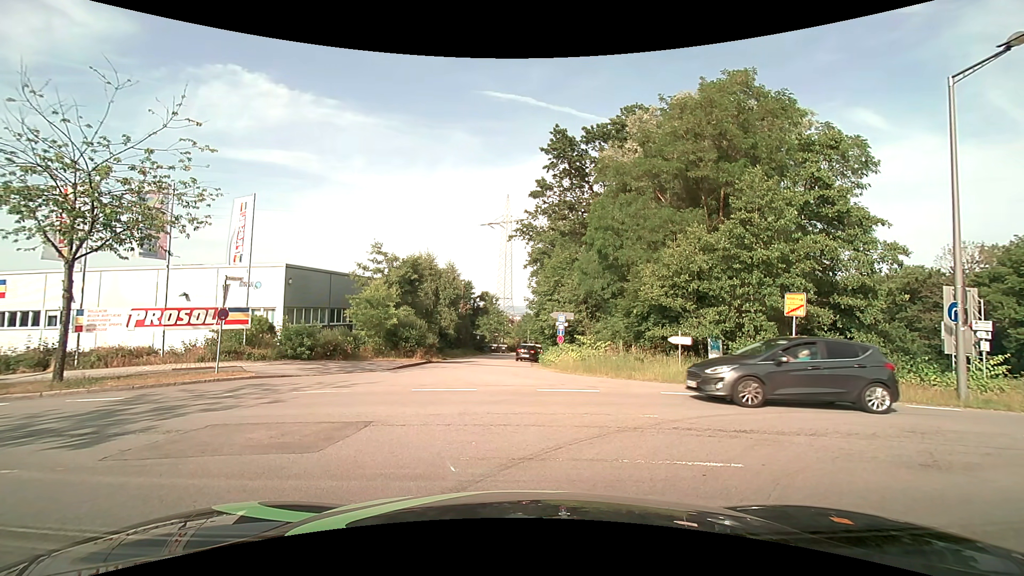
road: residential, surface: asphalt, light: Day
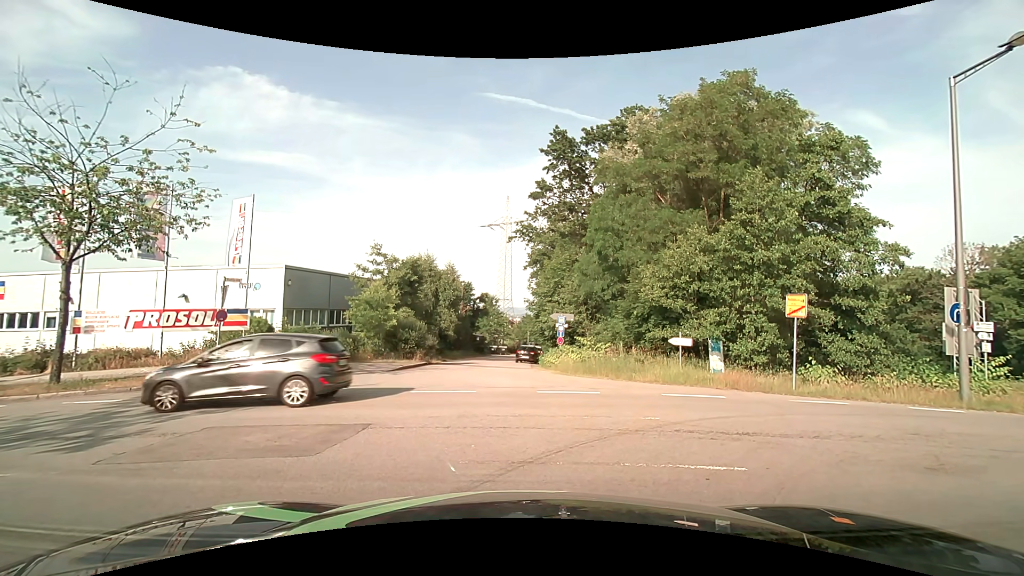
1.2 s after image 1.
(0.0, 0.0) m; 0°
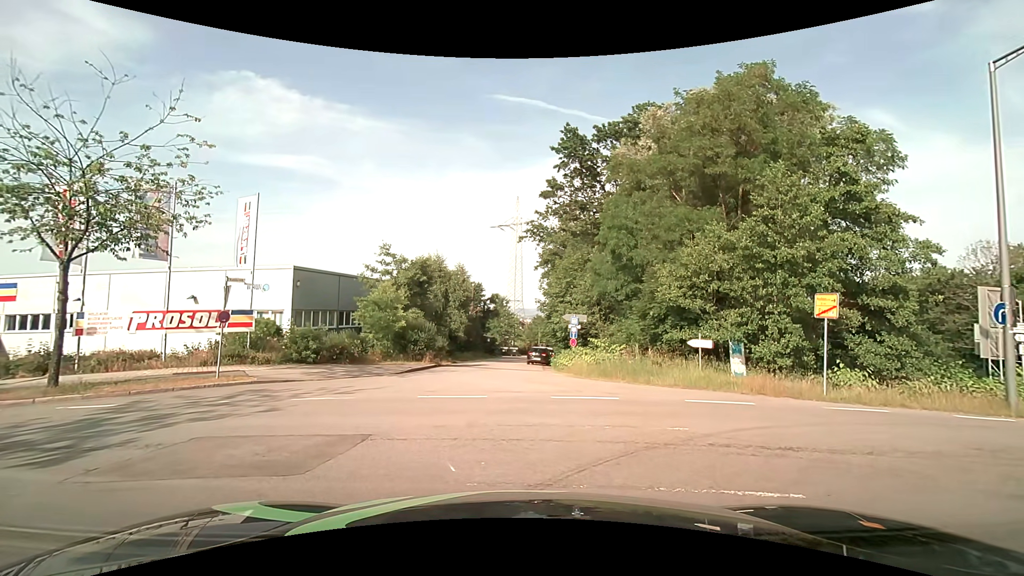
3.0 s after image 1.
(0.0, +0.8) m; 0°
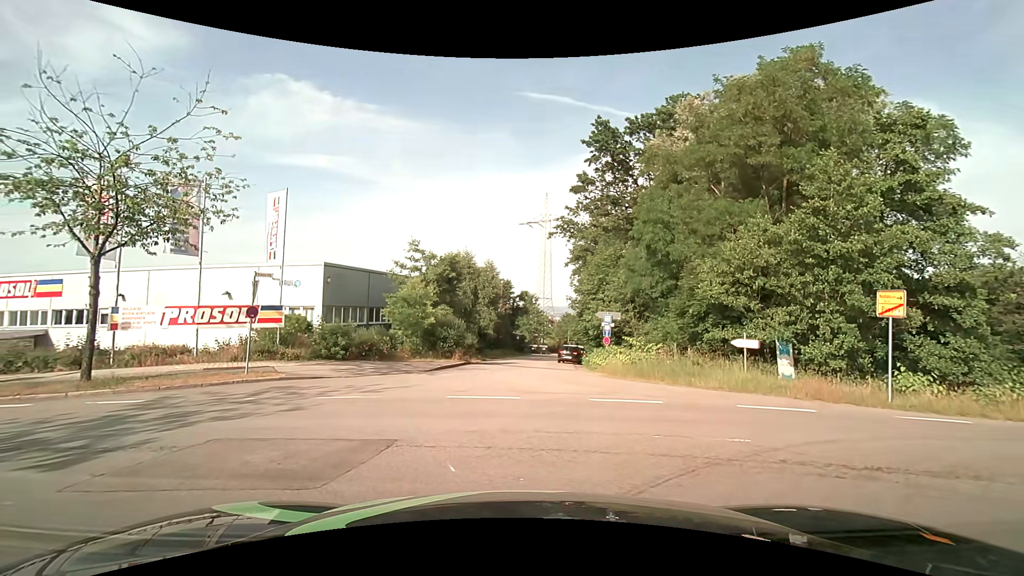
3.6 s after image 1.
(0.0, +0.7) m; 0°
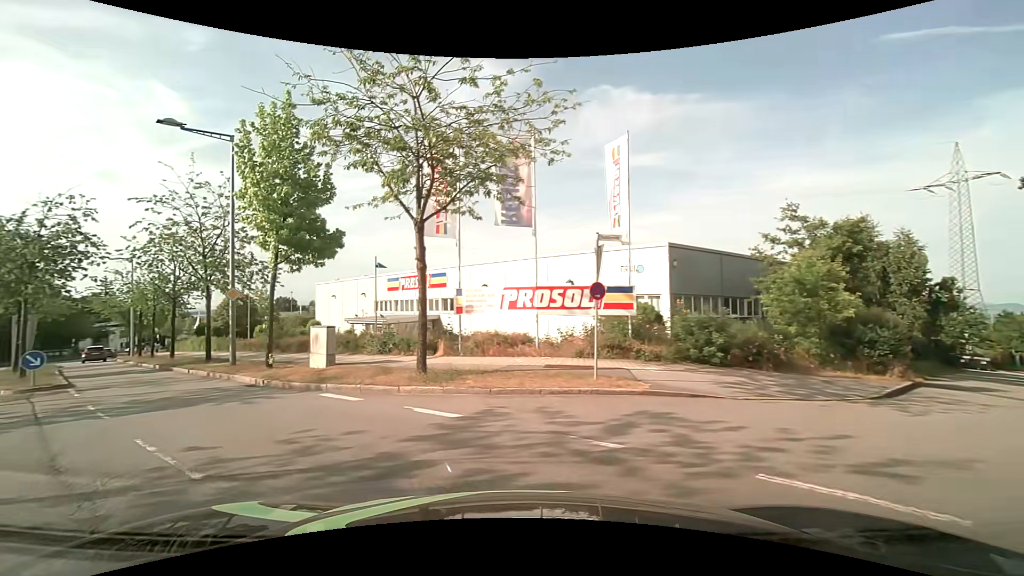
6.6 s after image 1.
(-2.5, +6.5) m; -41°
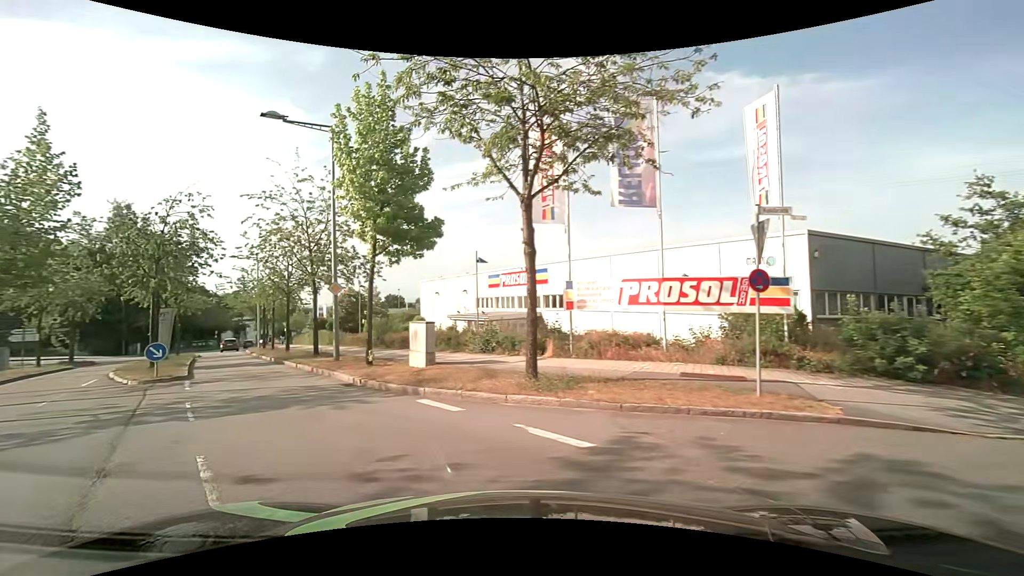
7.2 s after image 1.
(-0.2, +2.1) m; -9°
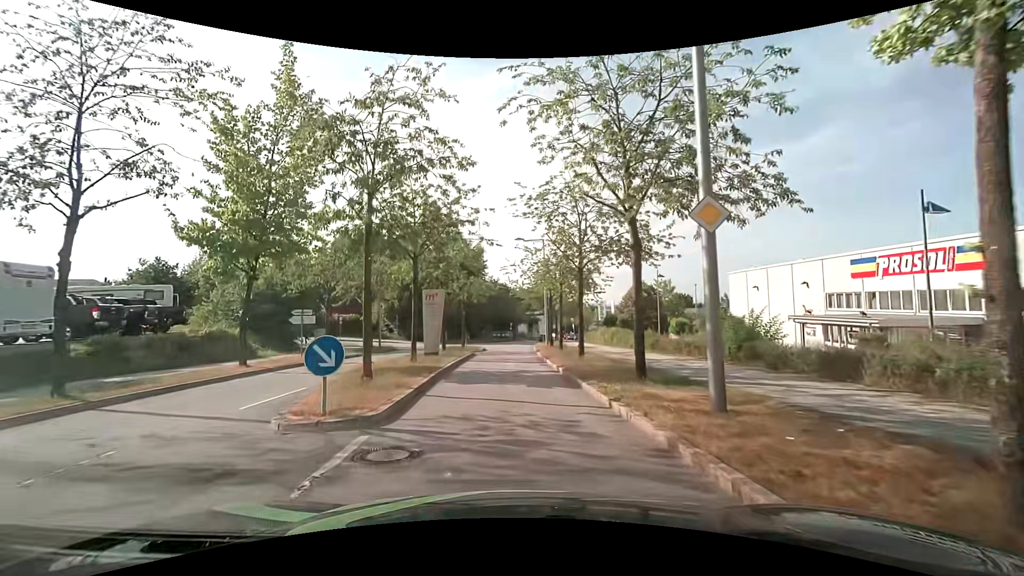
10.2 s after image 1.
(-4.7, +11.7) m; -32°
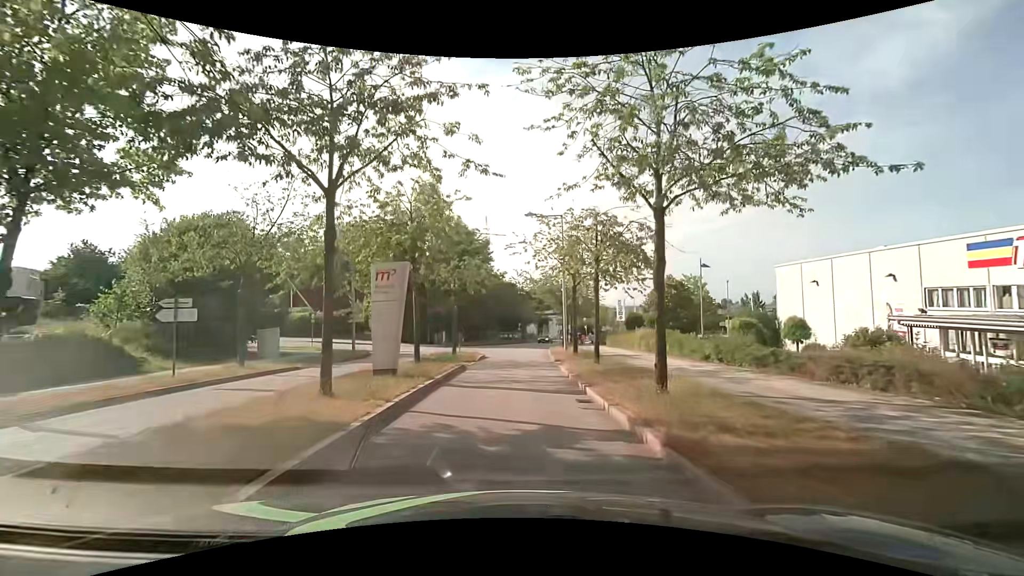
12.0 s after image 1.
(-0.1, +9.4) m; -2°
(0, +10) (0, +20) (0, +30) (+1, +40) (+2, +50) (+3, +60) (+5, +70) (+7, +79) (+10, +89) (+13, +99) m
